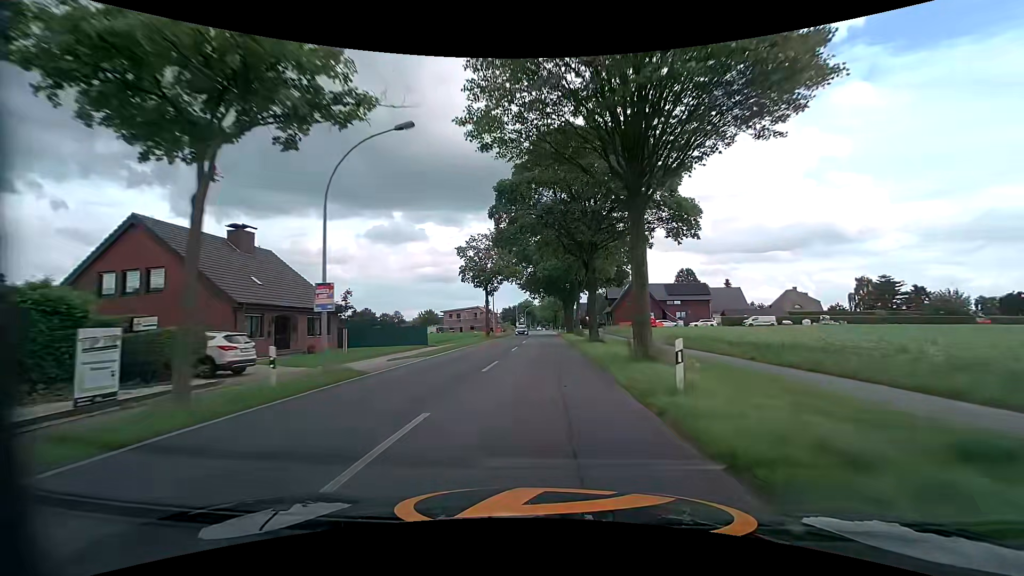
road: tertiary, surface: asphalt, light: Day
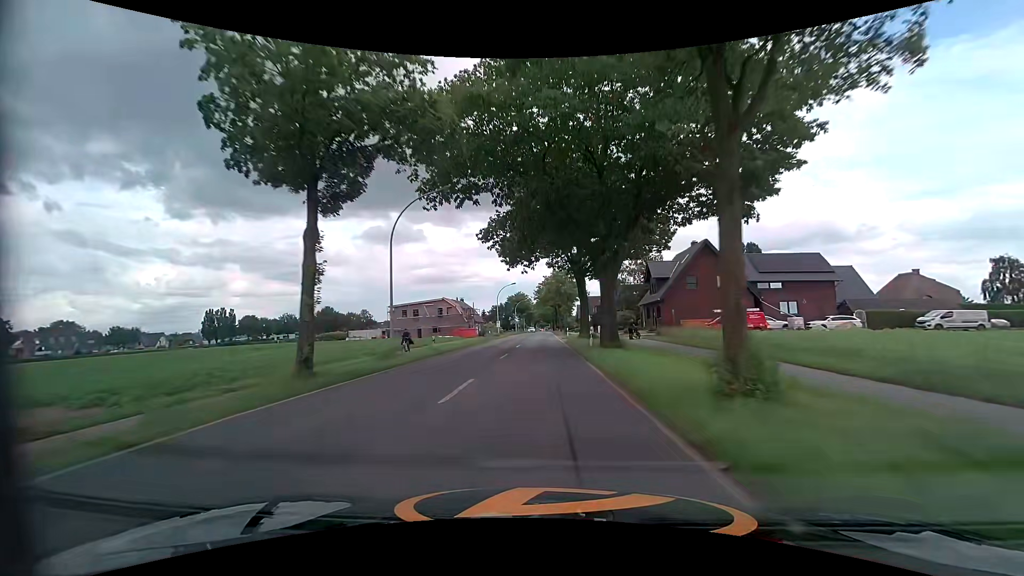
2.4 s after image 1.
(+0.1, +41.6) m; 0°
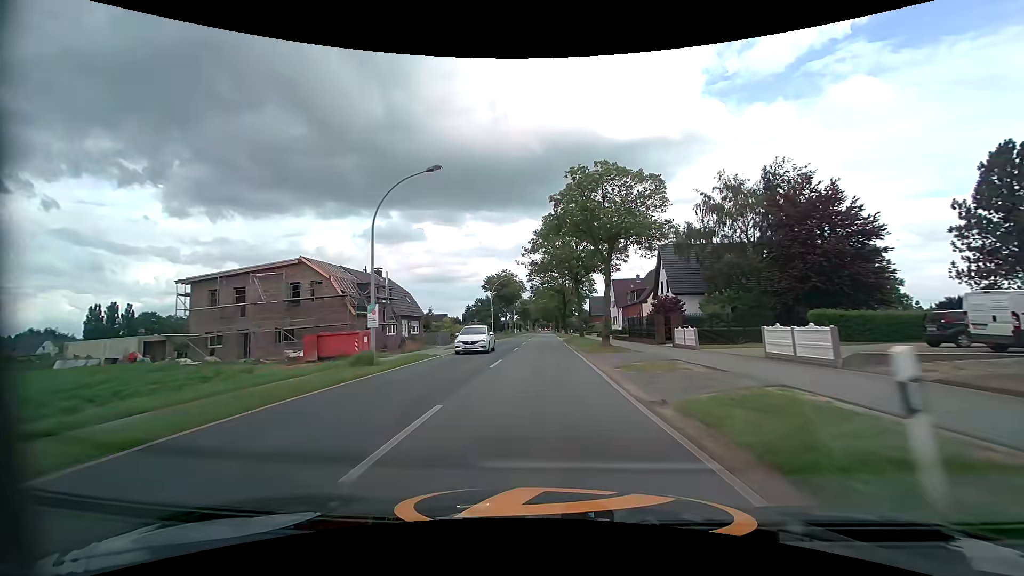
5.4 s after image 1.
(-0.1, +51.7) m; 0°
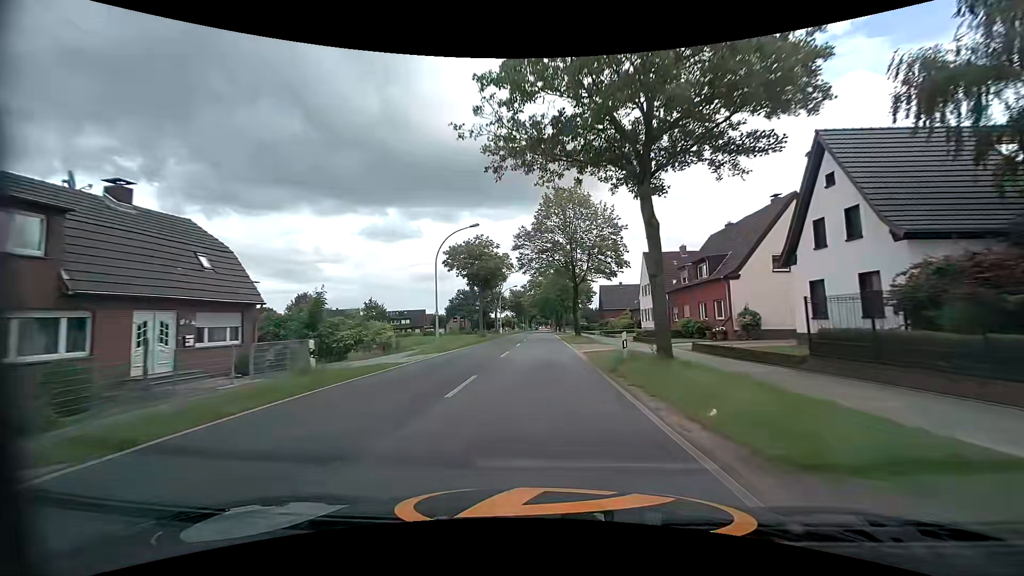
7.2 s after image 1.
(0.0, +30.7) m; 0°
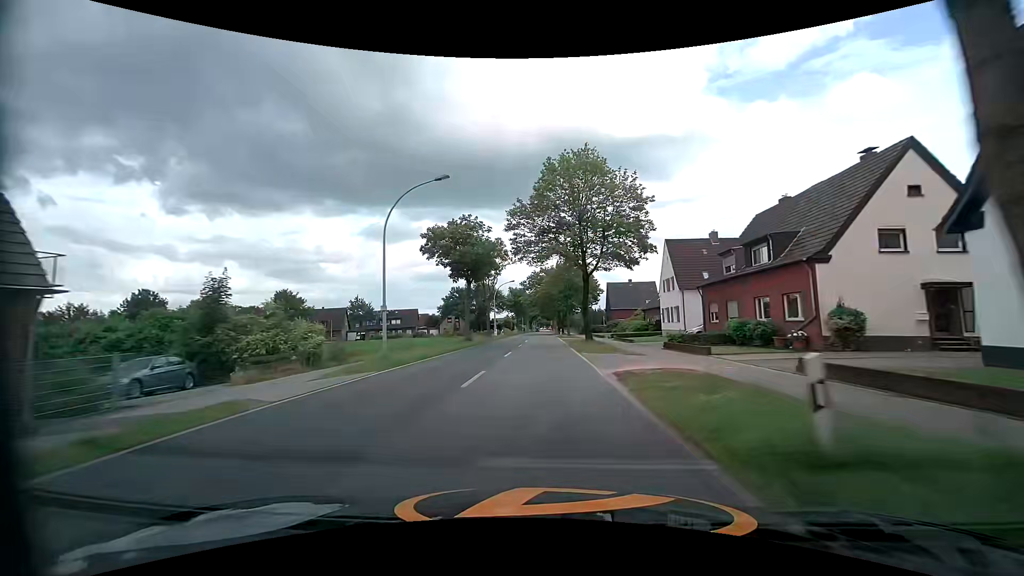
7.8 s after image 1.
(0.0, +10.3) m; 0°
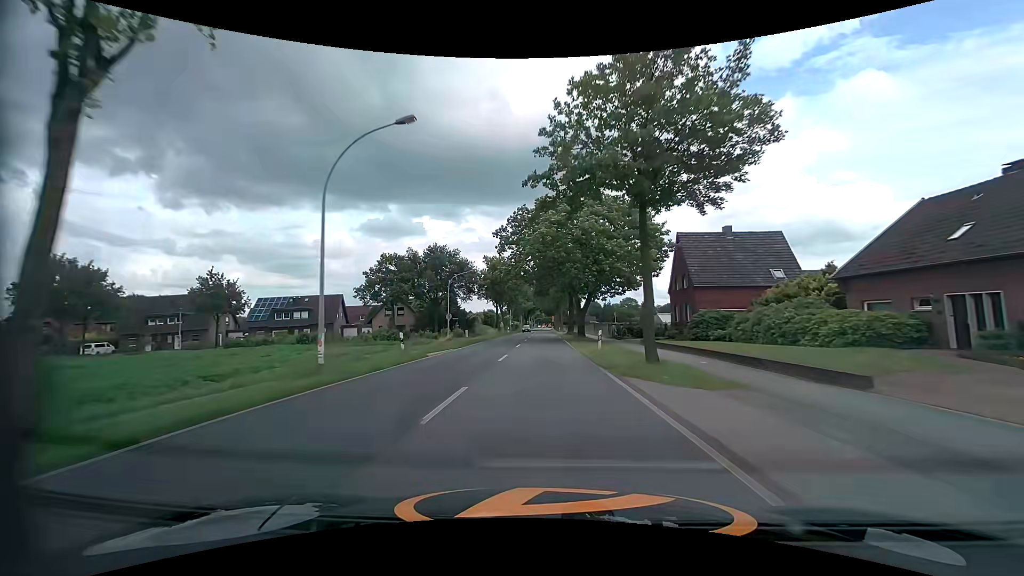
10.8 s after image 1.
(0.0, +51.6) m; 0°
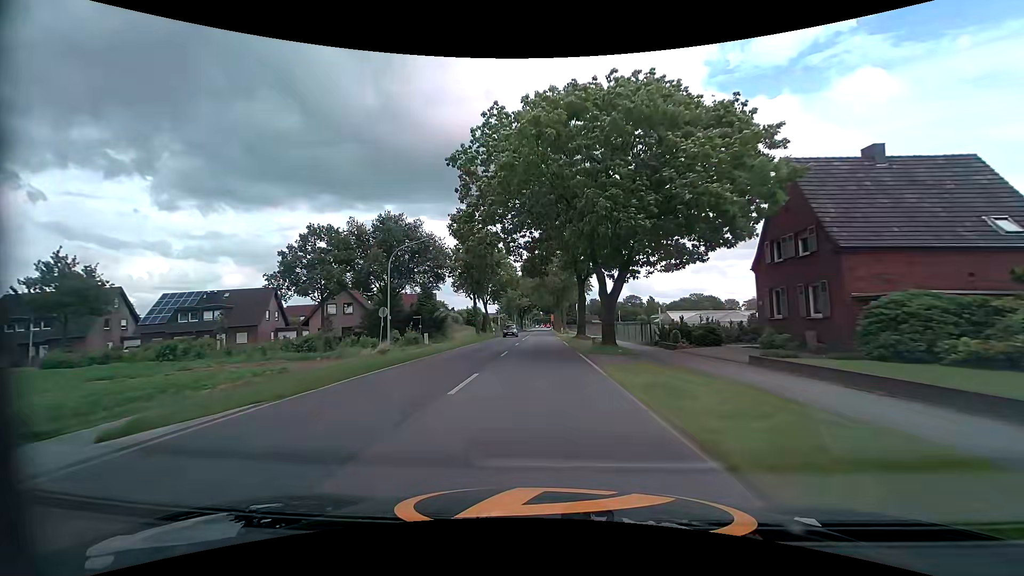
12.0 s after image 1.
(0.0, +20.9) m; 0°
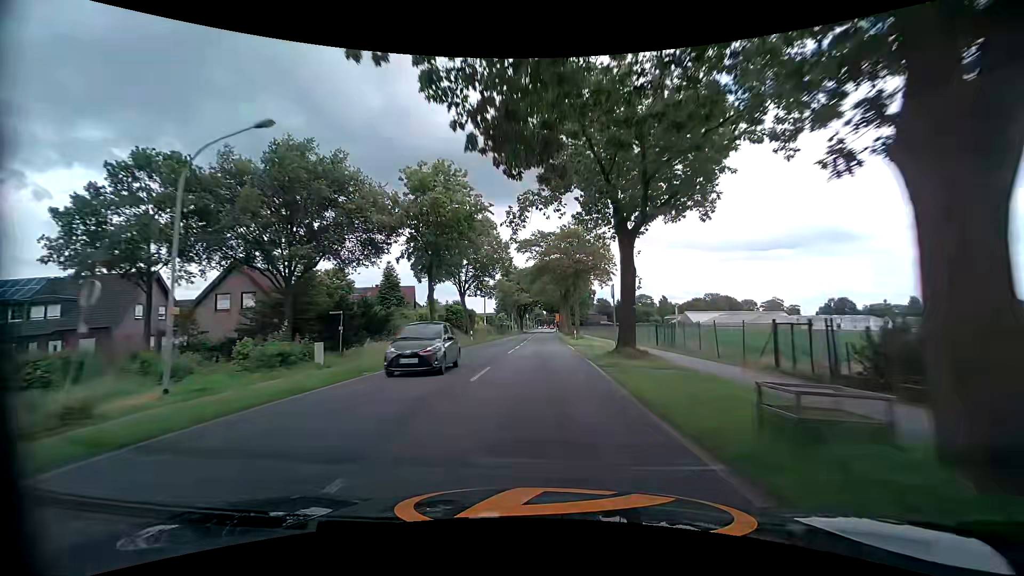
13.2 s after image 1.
(-0.1, +21.0) m; -1°
(0, +10) (0, +20) (0, +30) (0, +40) (0, +50) (0, +60) (0, +70) (0, +80) (0, +90) (0, +100) m
